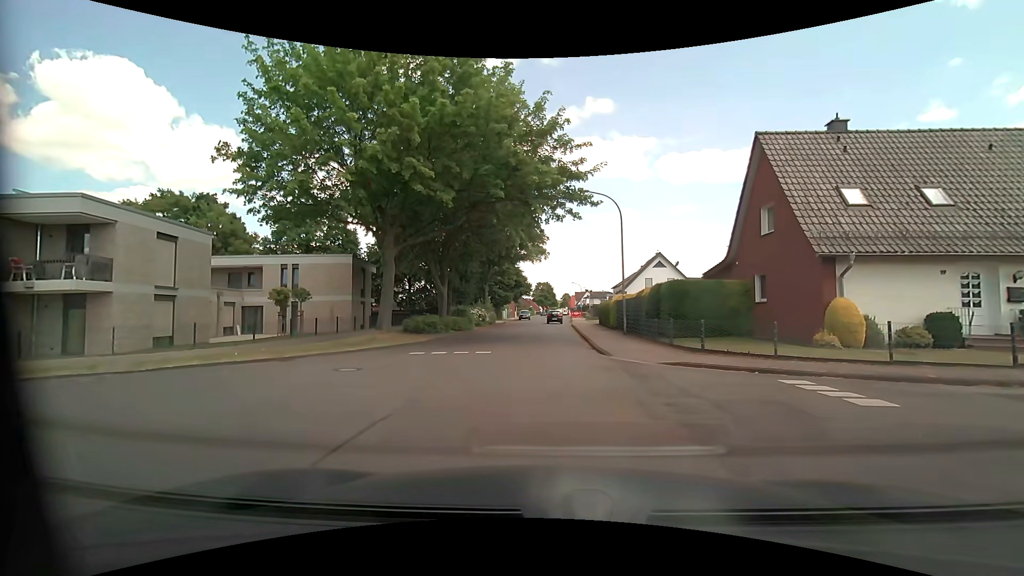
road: tertiary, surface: asphalt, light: Day
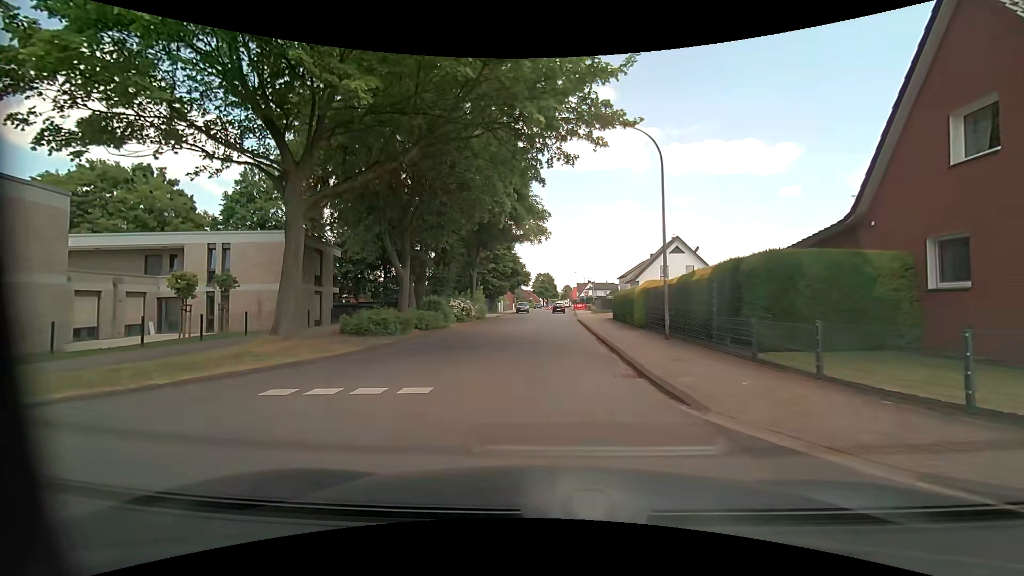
(-0.2, +9.1) m; -1°
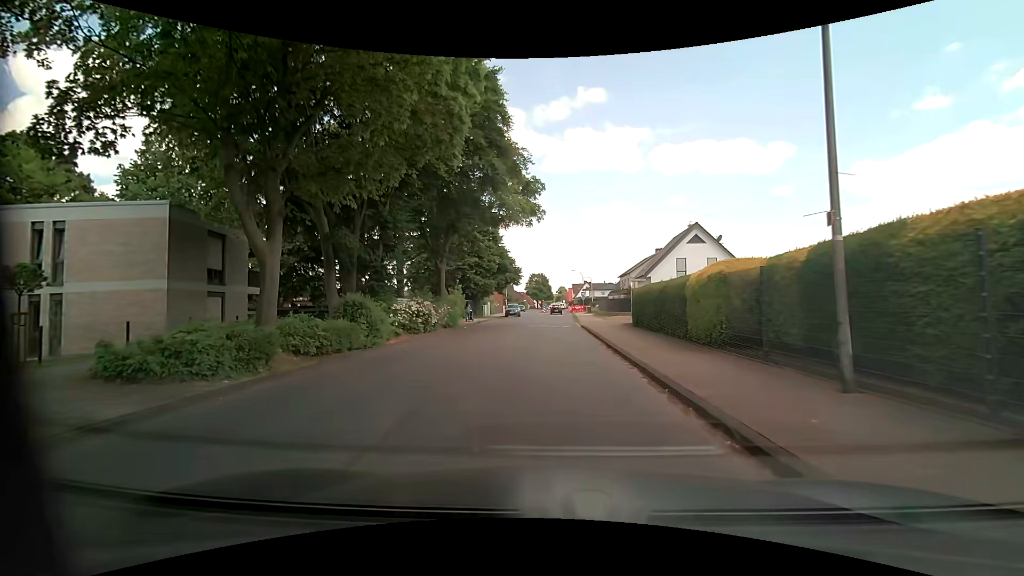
(0.0, +10.7) m; 0°
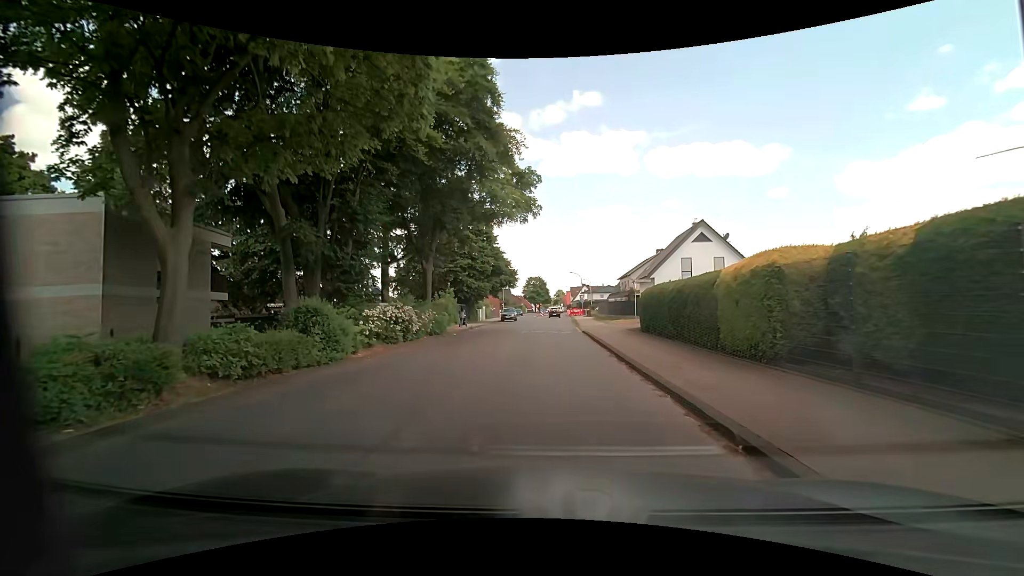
(0.0, +3.0) m; +1°
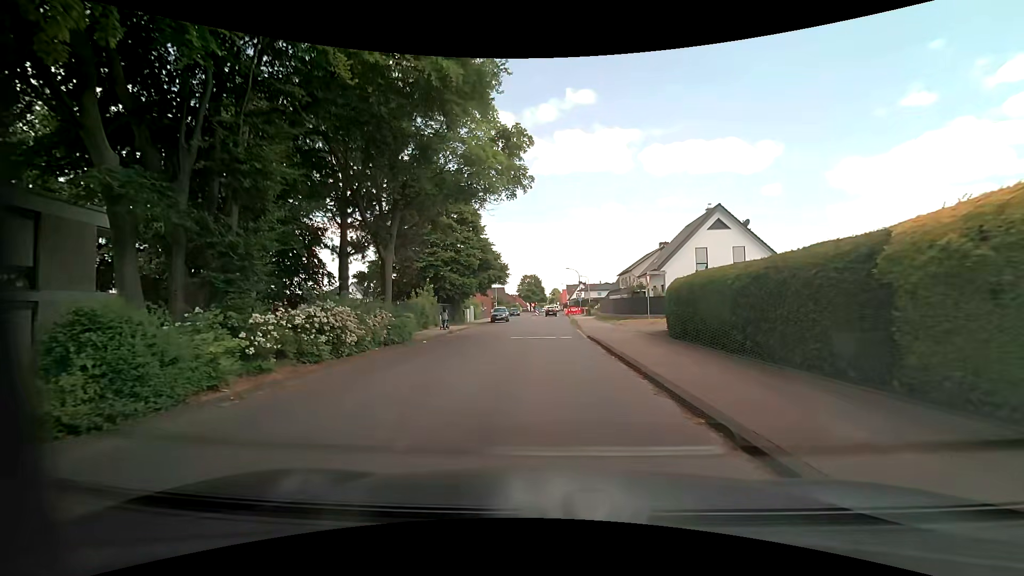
(0.0, +6.4) m; 0°
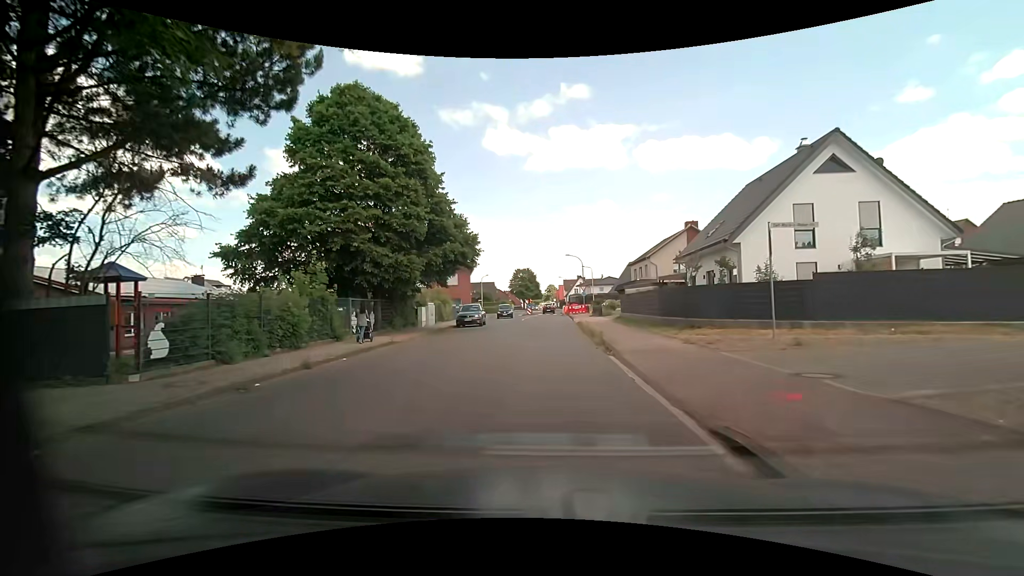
(+0.3, +17.8) m; +2°
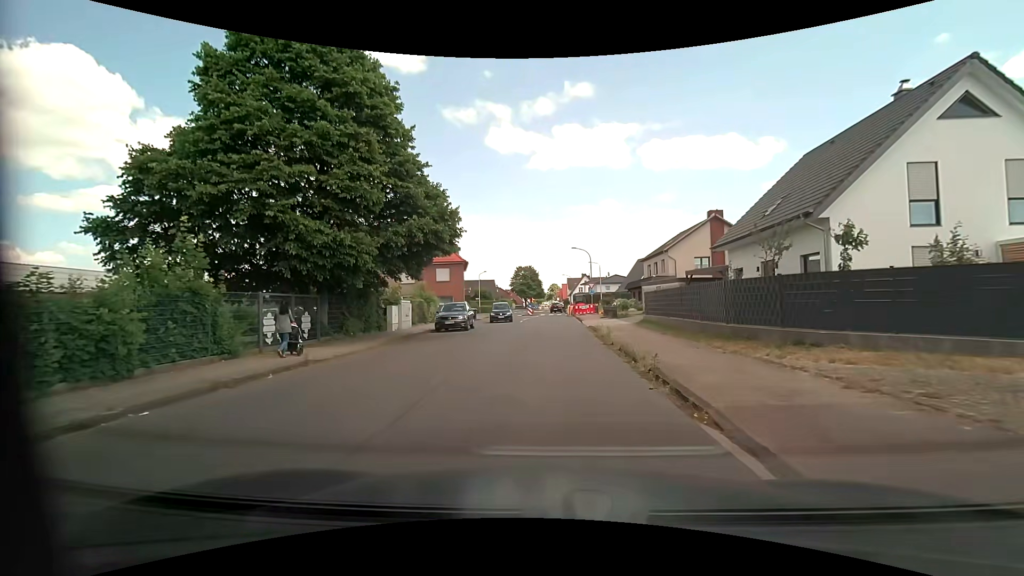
(-0.1, +7.6) m; -1°
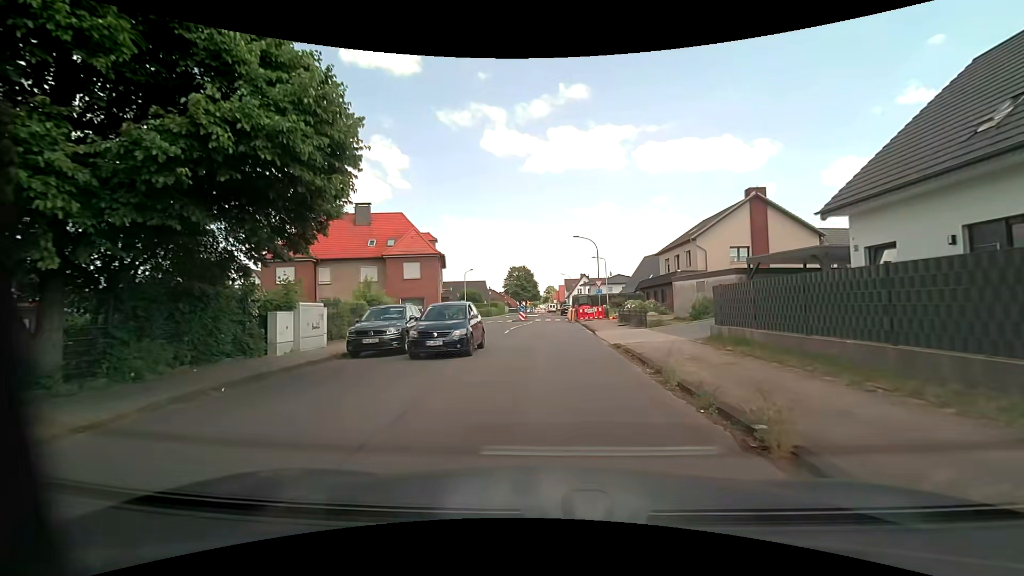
(+0.1, +11.8) m; 0°
(0, +10) (0, +20) (0, +30) (0, +40) (+1, +50) (+1, +60) (+5, +69) (+13, +73) (+23, +75) (+33, +77) m
